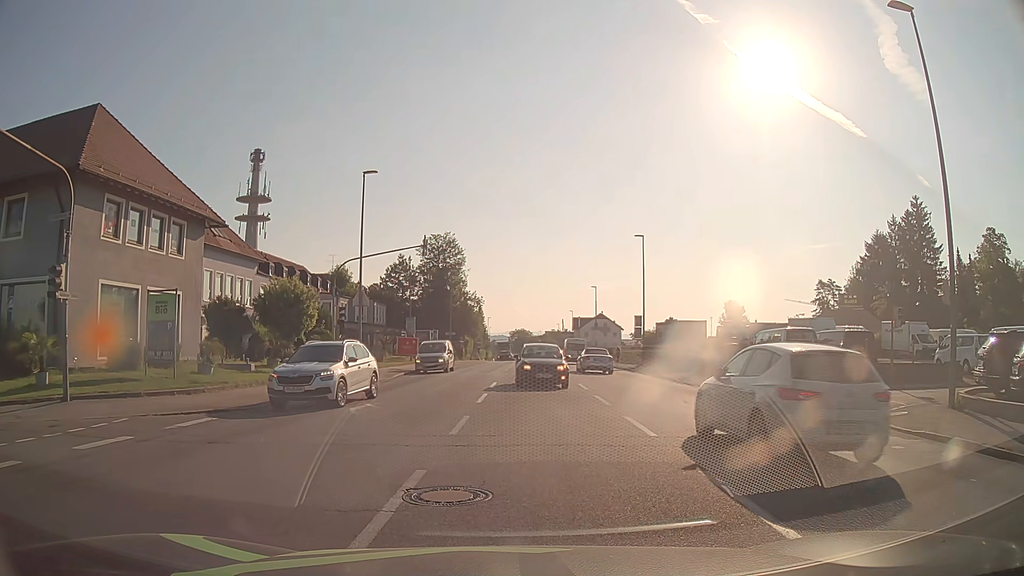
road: tertiary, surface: asphalt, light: Day
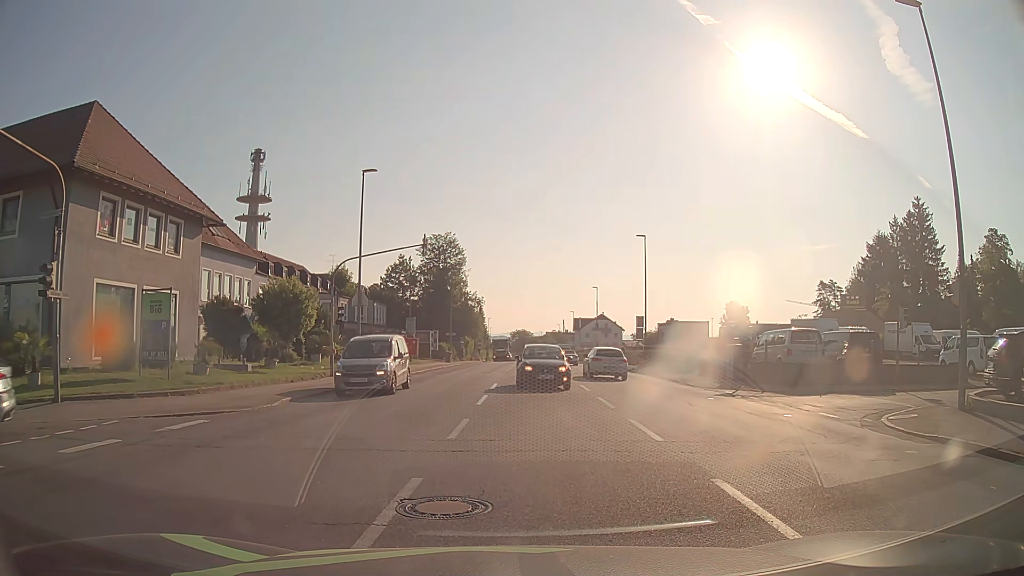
(0.0, +0.4) m; 0°
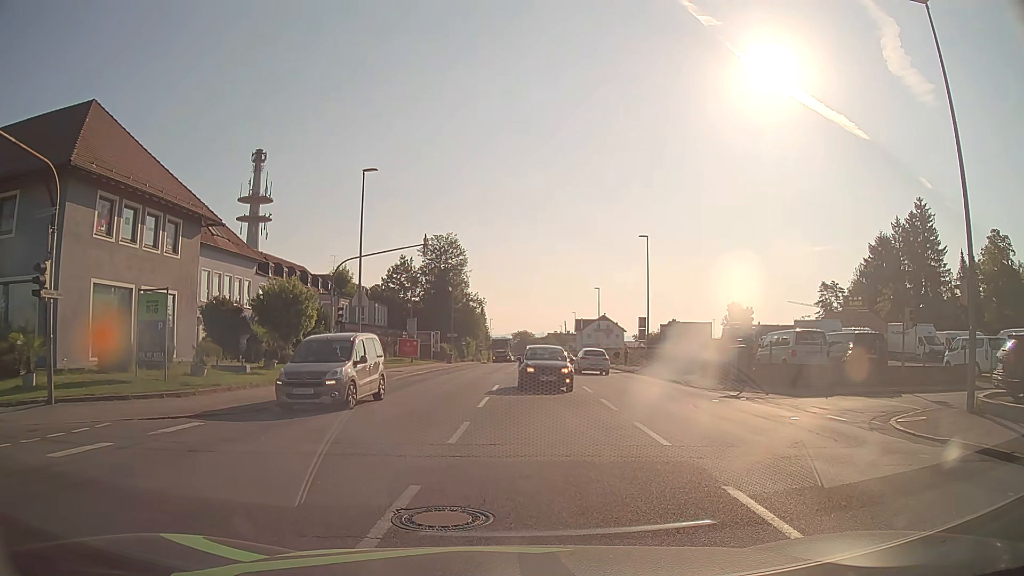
(0.0, +0.4) m; 0°
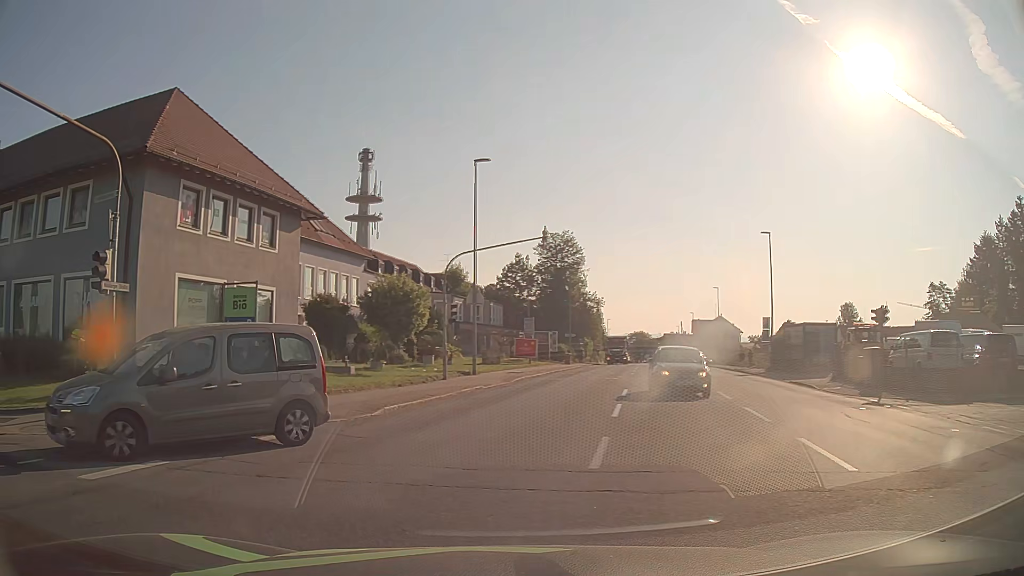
(-0.2, +2.2) m; -10°
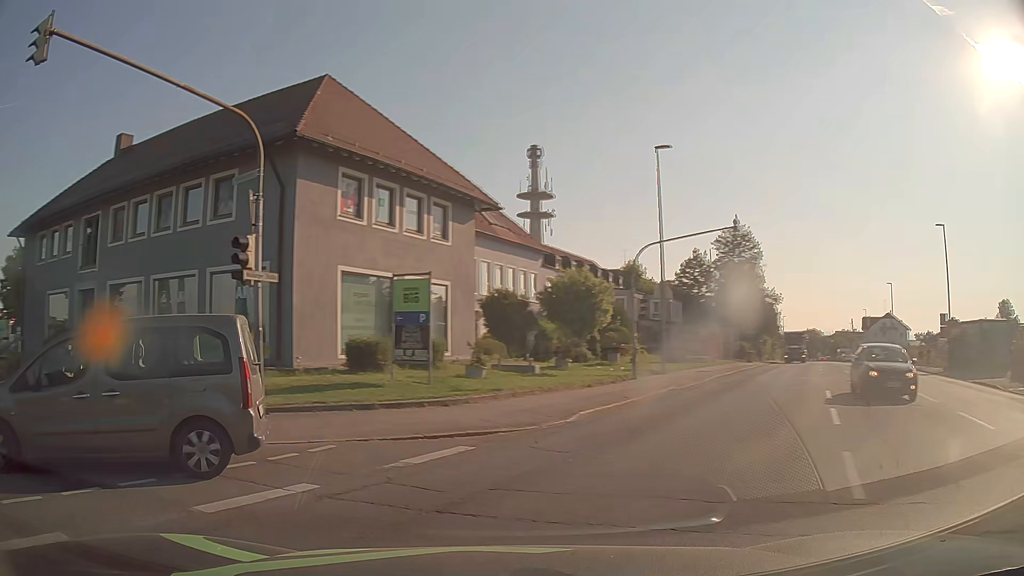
(-0.2, +1.9) m; -15°
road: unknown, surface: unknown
